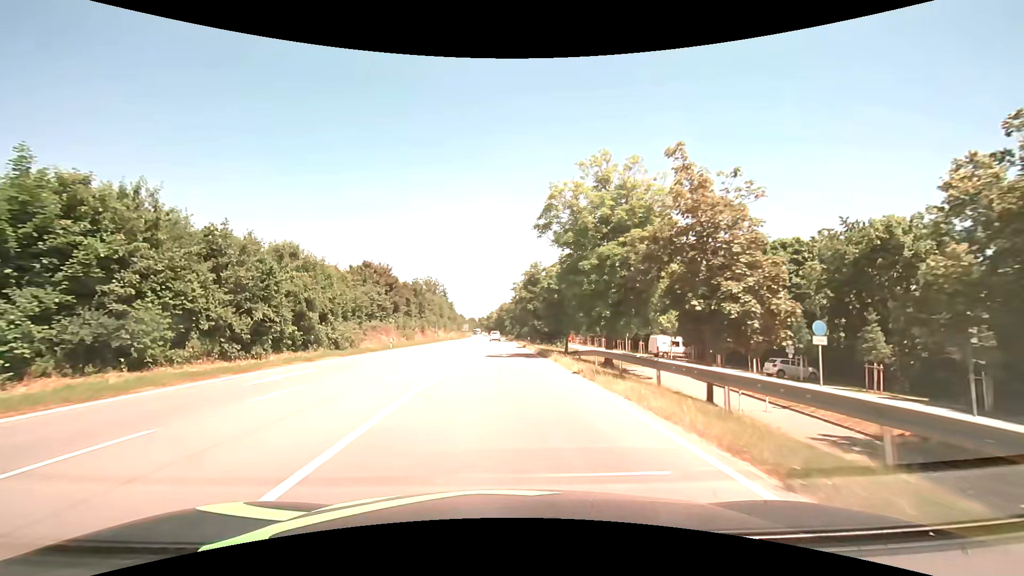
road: primary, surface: asphalt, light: Day
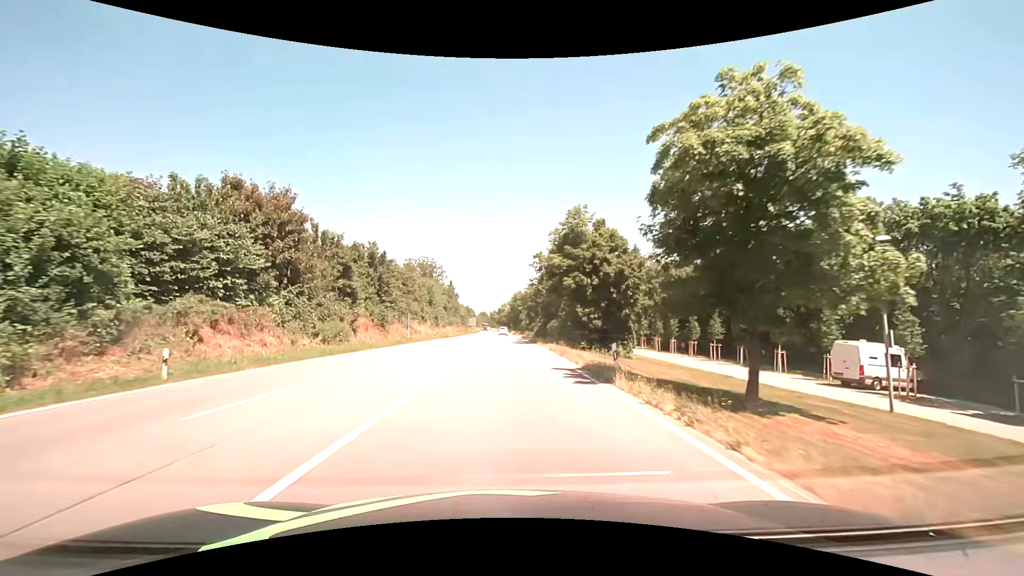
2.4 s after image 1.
(-0.5, +33.0) m; -1°
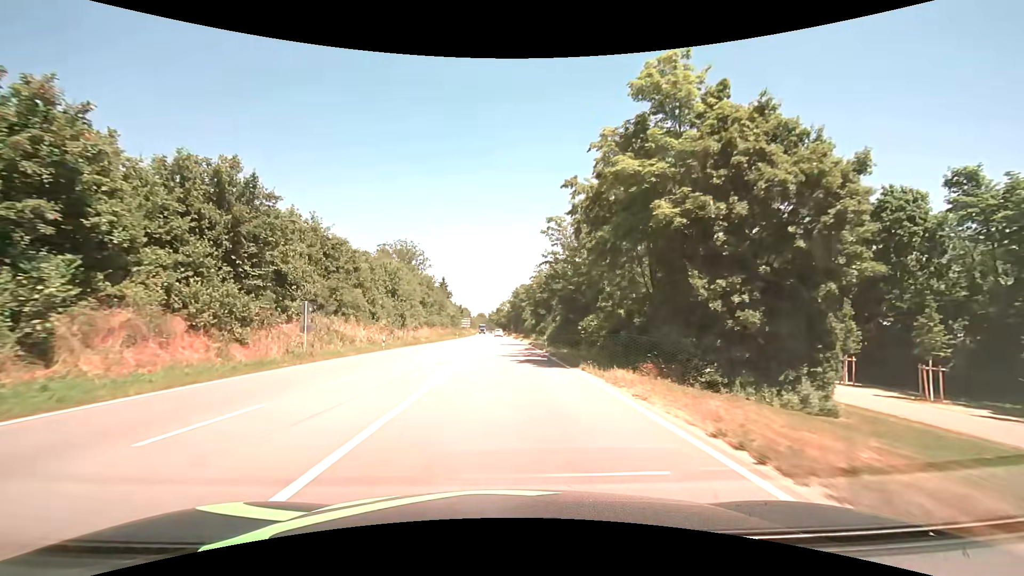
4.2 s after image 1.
(0.0, +25.6) m; 0°
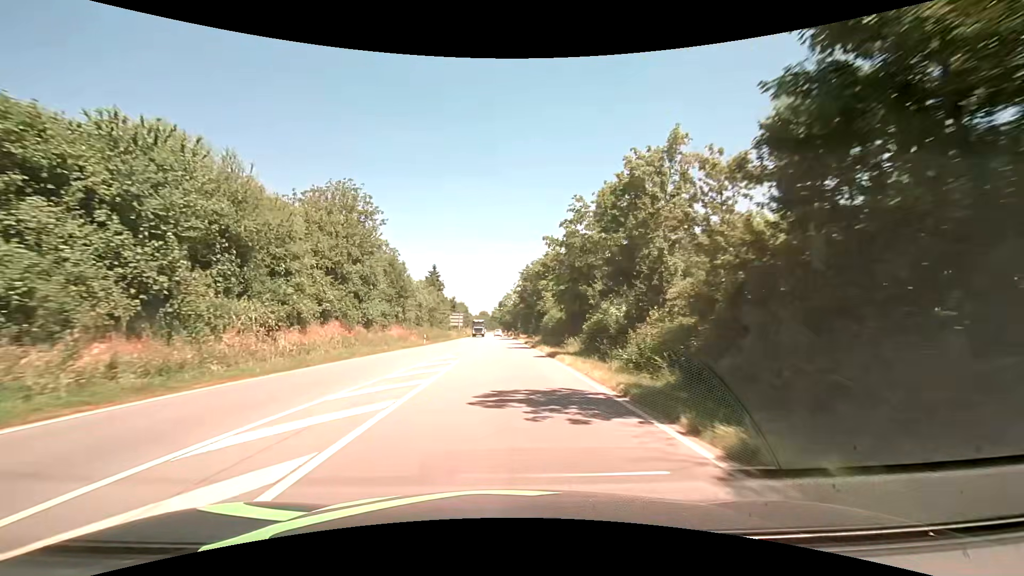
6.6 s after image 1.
(-0.1, +38.9) m; -1°
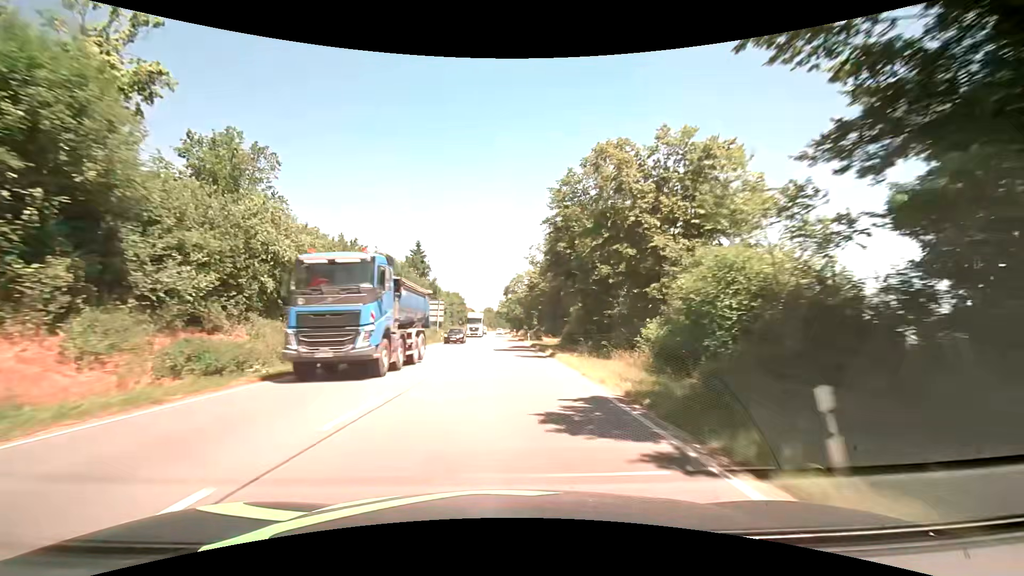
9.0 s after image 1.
(-0.2, +43.9) m; 0°
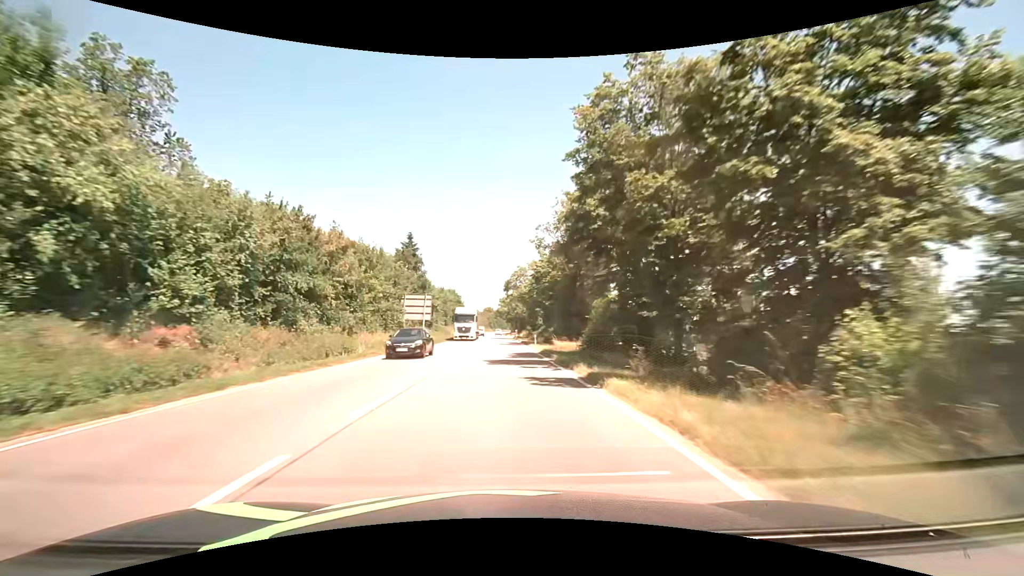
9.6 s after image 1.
(-0.1, +11.5) m; 0°
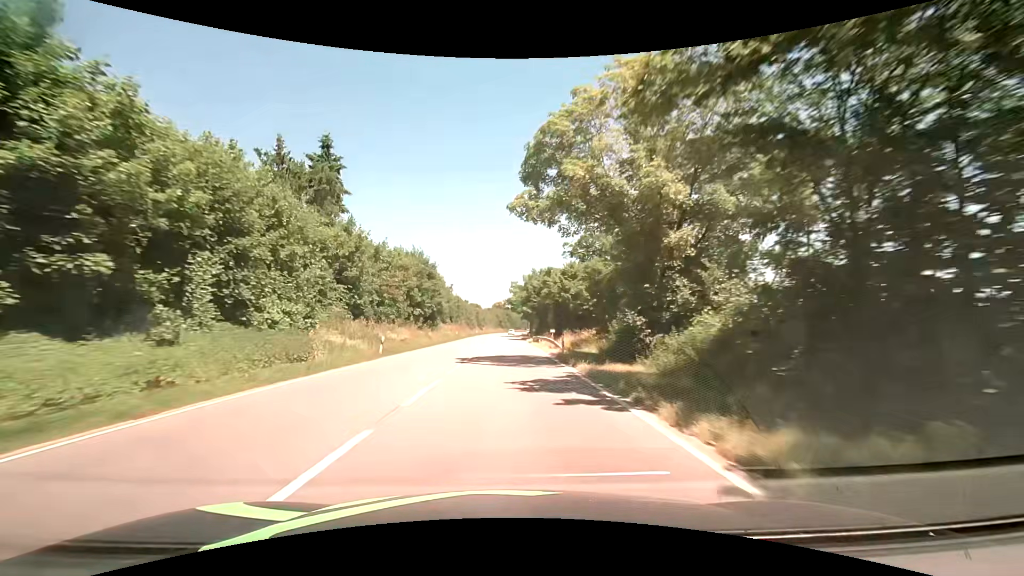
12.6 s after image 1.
(-1.1, +59.4) m; -2°
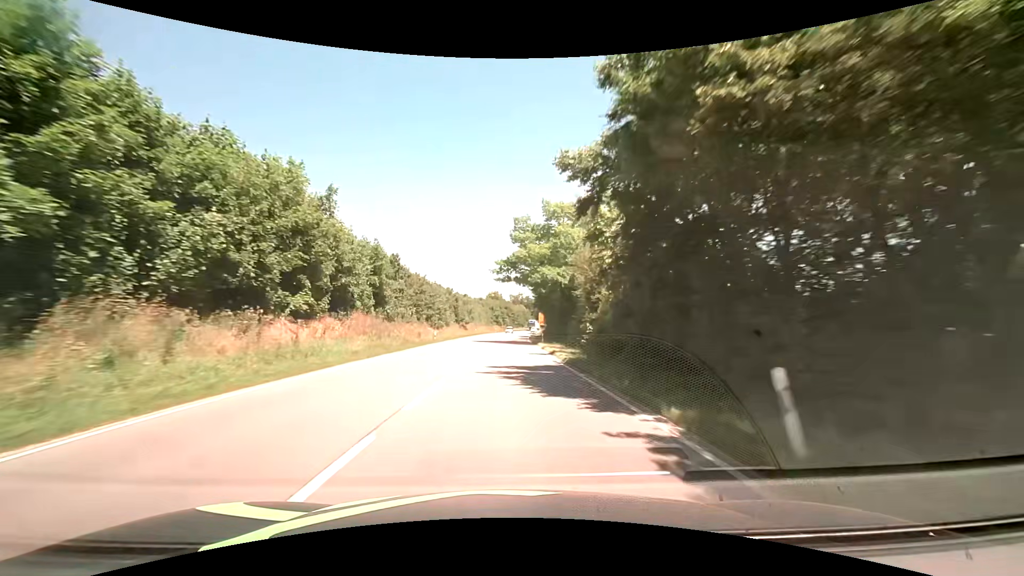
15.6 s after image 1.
(-0.4, +61.1) m; 0°
(0, +10) (0, +20) (0, +30) (0, +40) (0, +50) (0, +60) (+1, +70) (+1, +80) (+2, +90) (+2, +100) m
